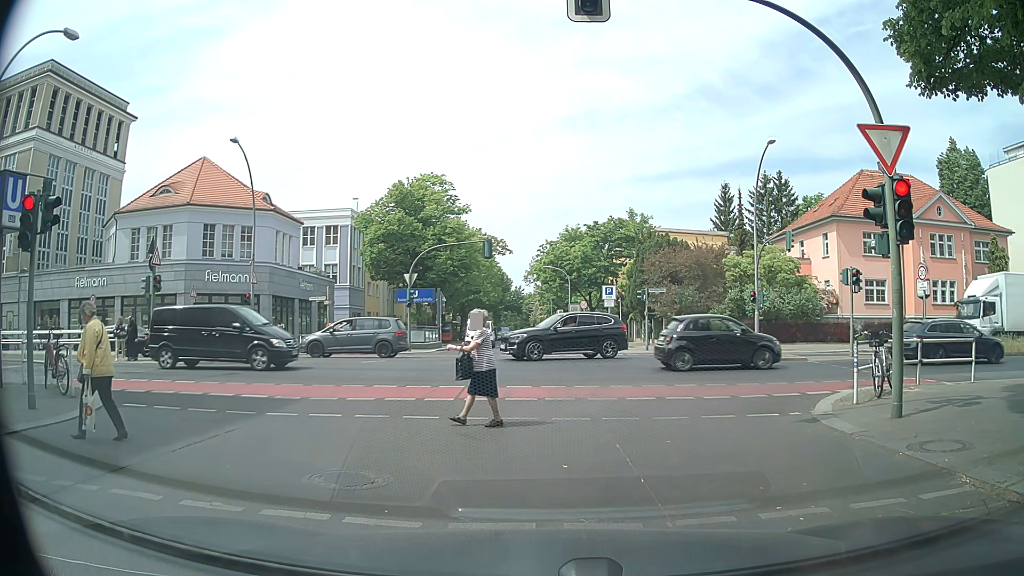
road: residential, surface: asphalt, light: Day
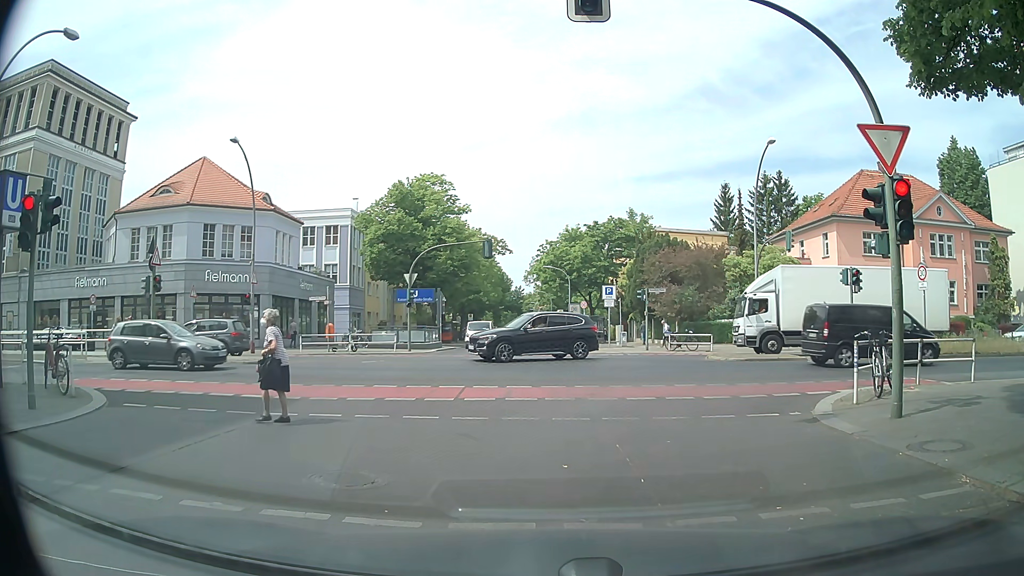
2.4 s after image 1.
(0.0, 0.0) m; 0°
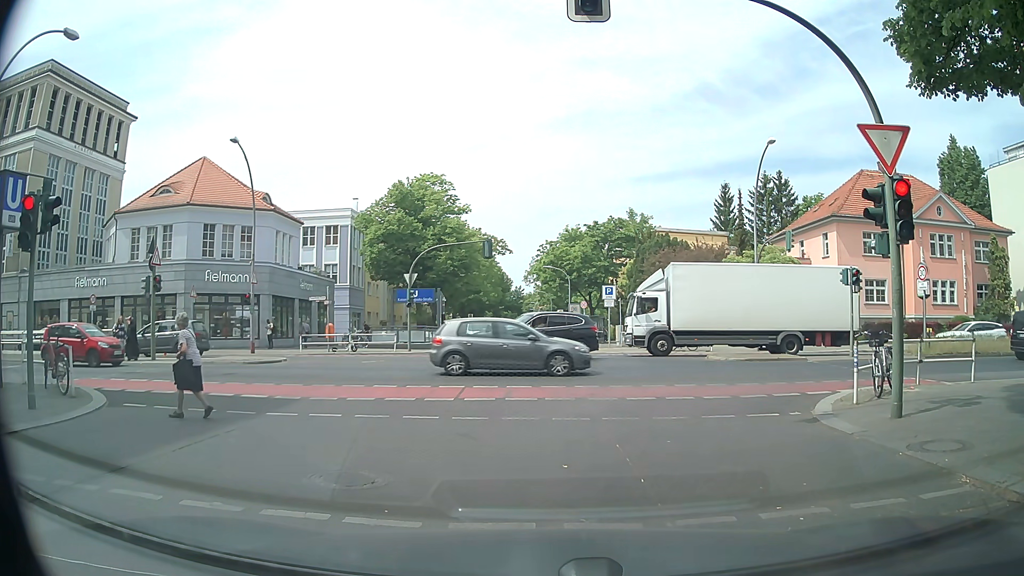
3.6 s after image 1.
(0.0, 0.0) m; 0°
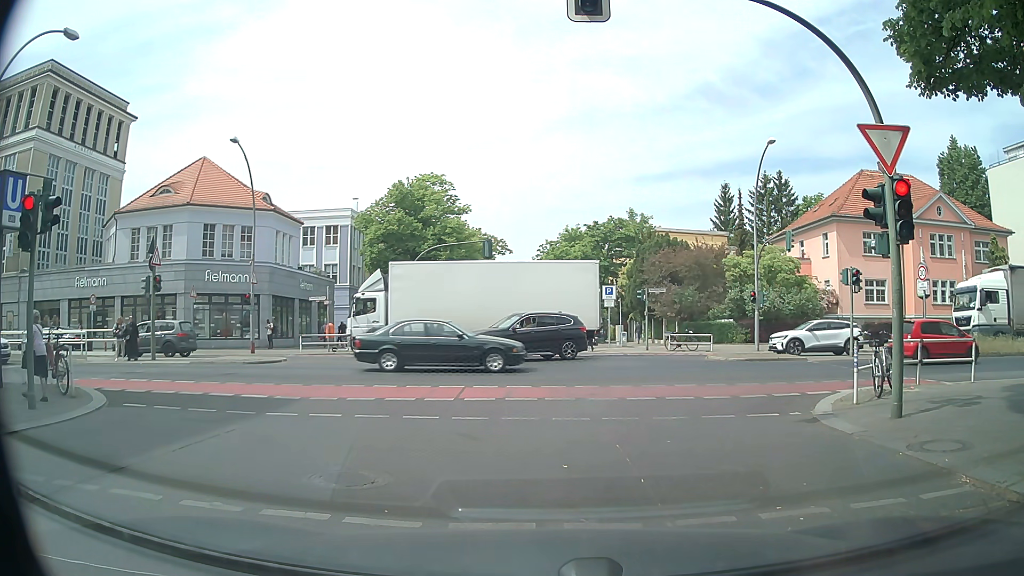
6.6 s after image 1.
(0.0, 0.0) m; 0°
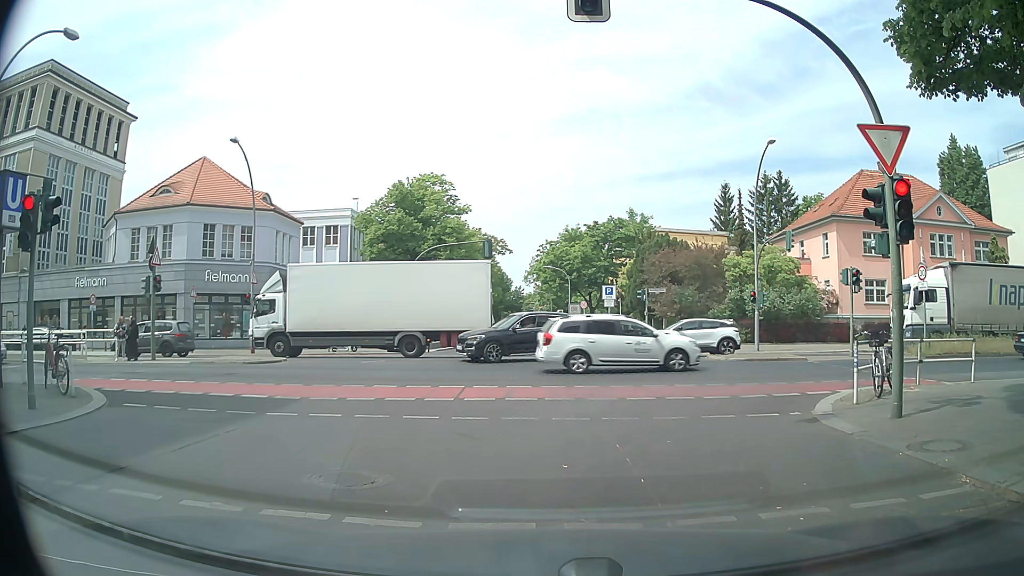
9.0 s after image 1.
(0.0, 0.0) m; 0°
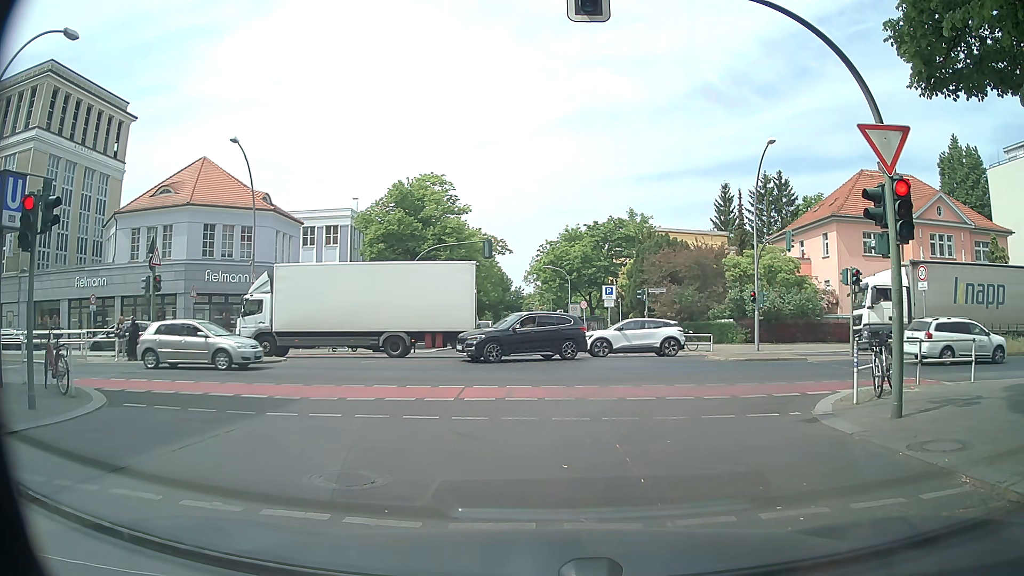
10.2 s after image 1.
(0.0, 0.0) m; 0°
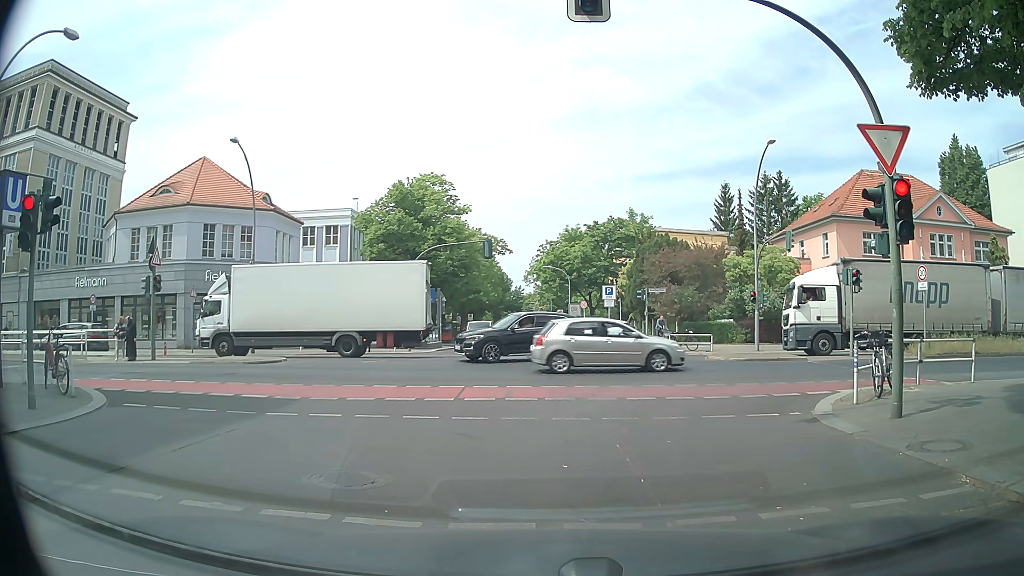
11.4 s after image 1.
(0.0, 0.0) m; 0°
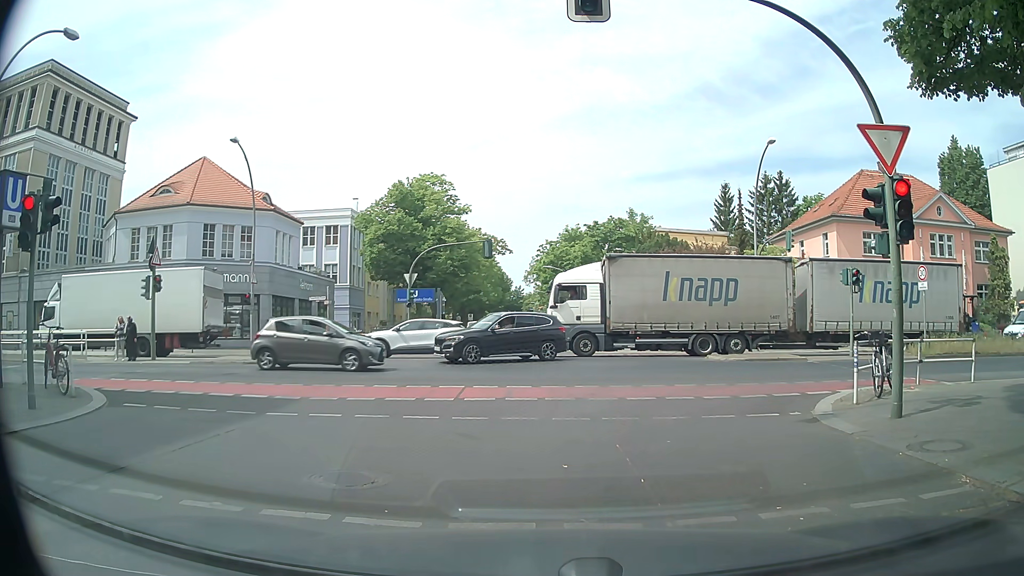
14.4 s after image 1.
(0.0, 0.0) m; 0°
